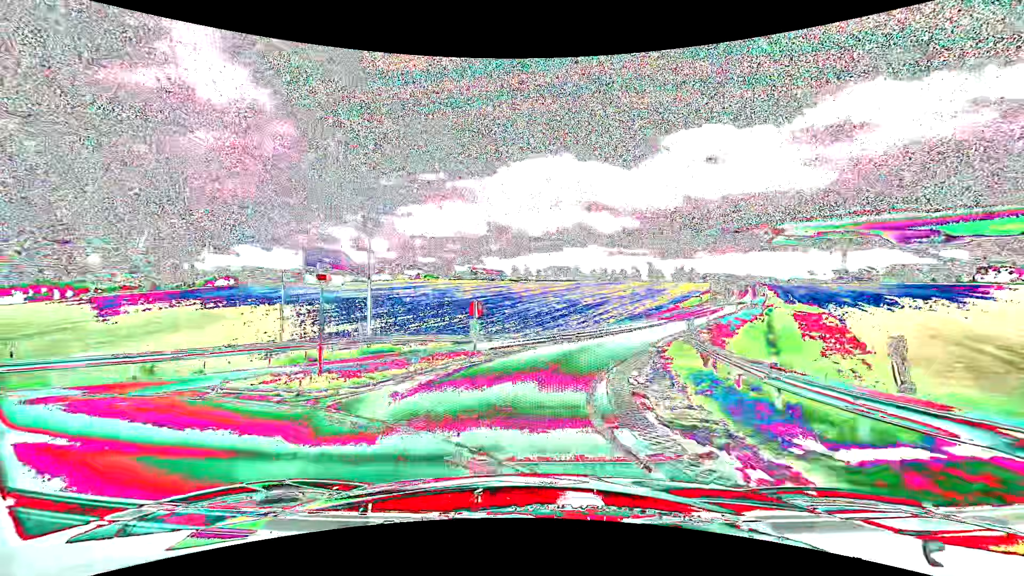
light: Day
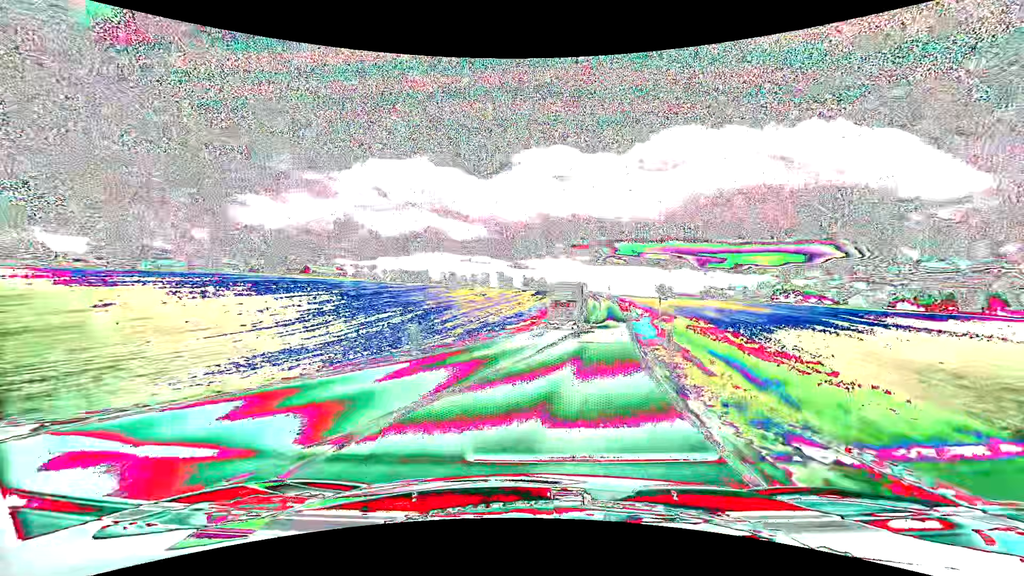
(+2.5, +21.2) m; +17°
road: tertiary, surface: asphalt
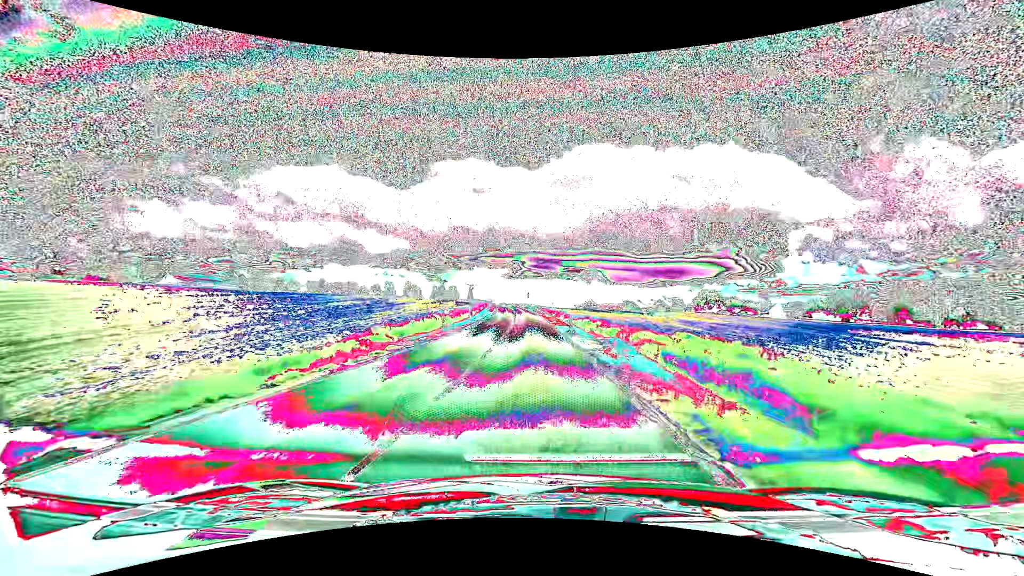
(+4.6, +35.6) m; +9°
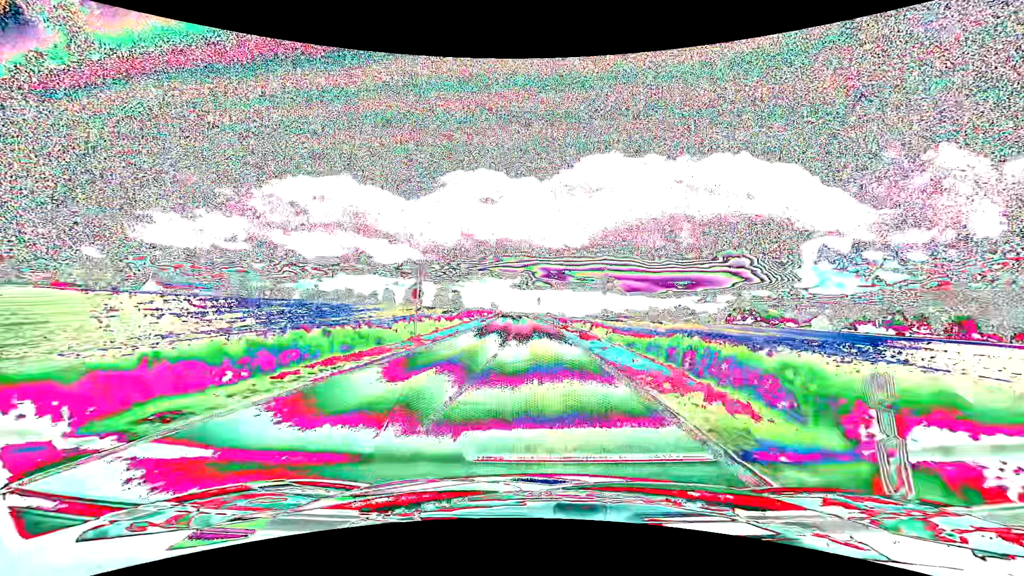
(-0.3, +26.8) m; -1°
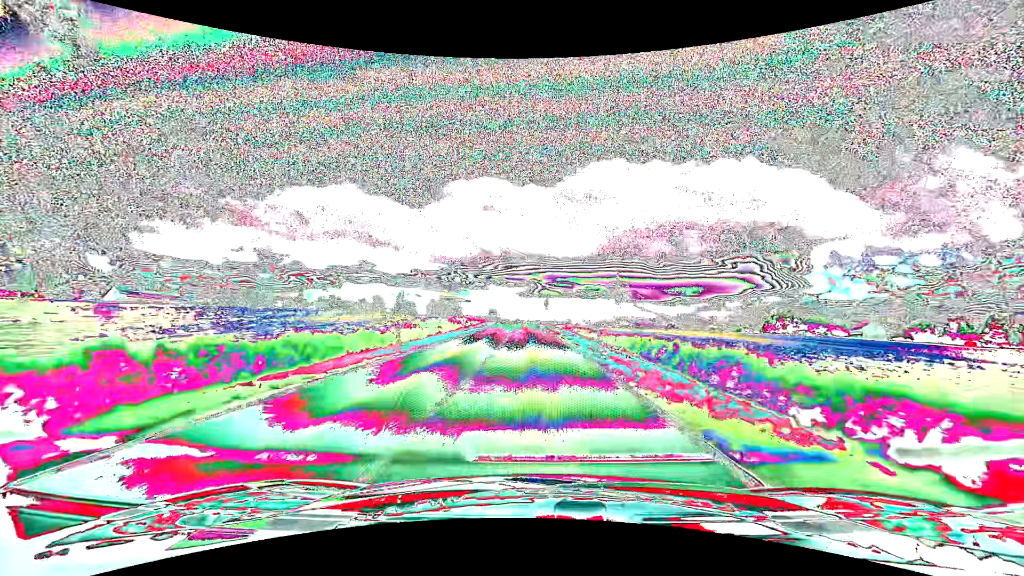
(-0.1, +30.4) m; -1°
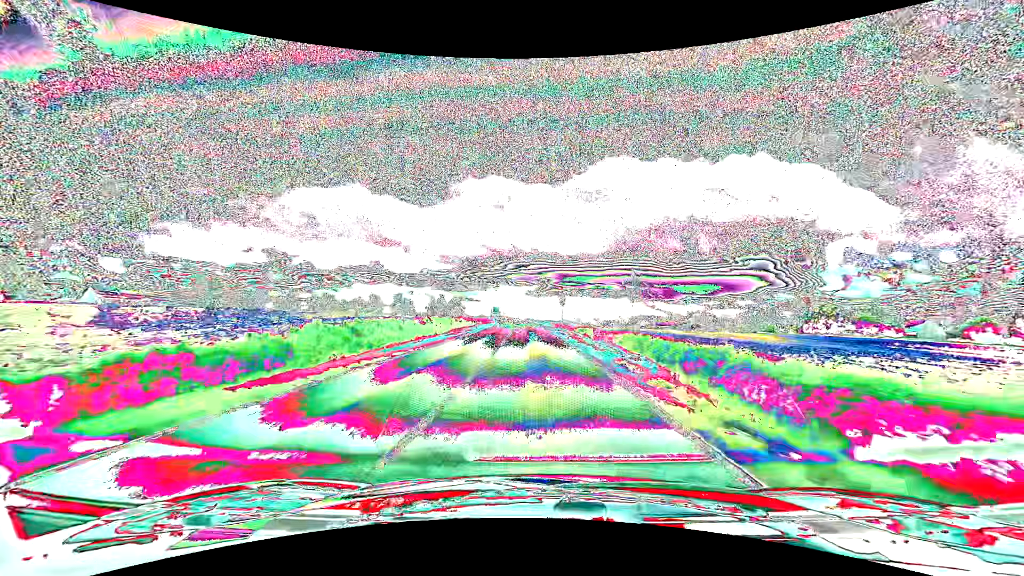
(-0.3, +21.5) m; -1°
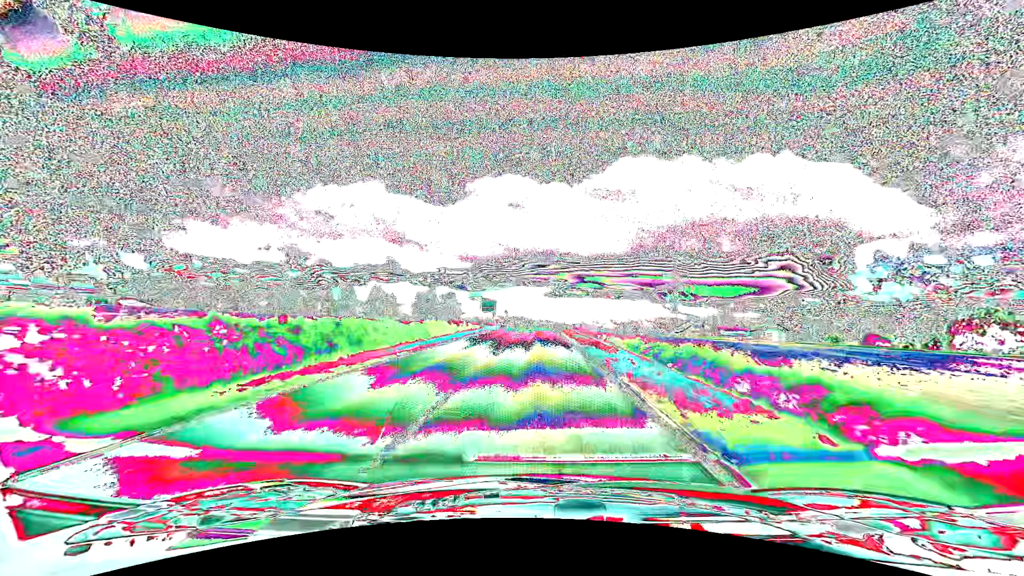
(-1.1, +55.6) m; -2°
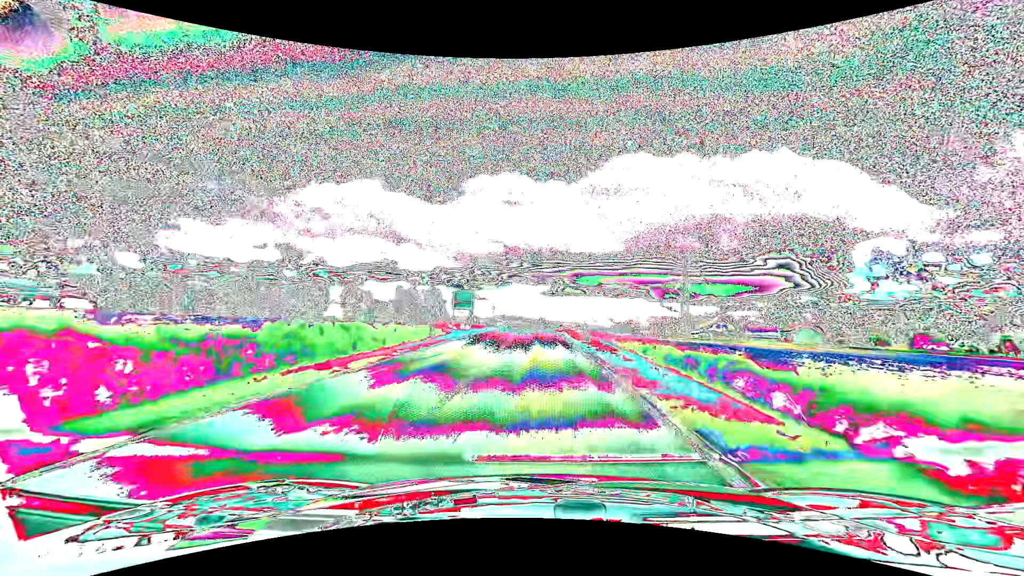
(0.0, +22.7) m; 0°
(0, +10) (0, +20) (0, +30) (0, +40) (0, +50) (0, +60) (0, +70) (0, +80) (0, +90) (0, +100) m
